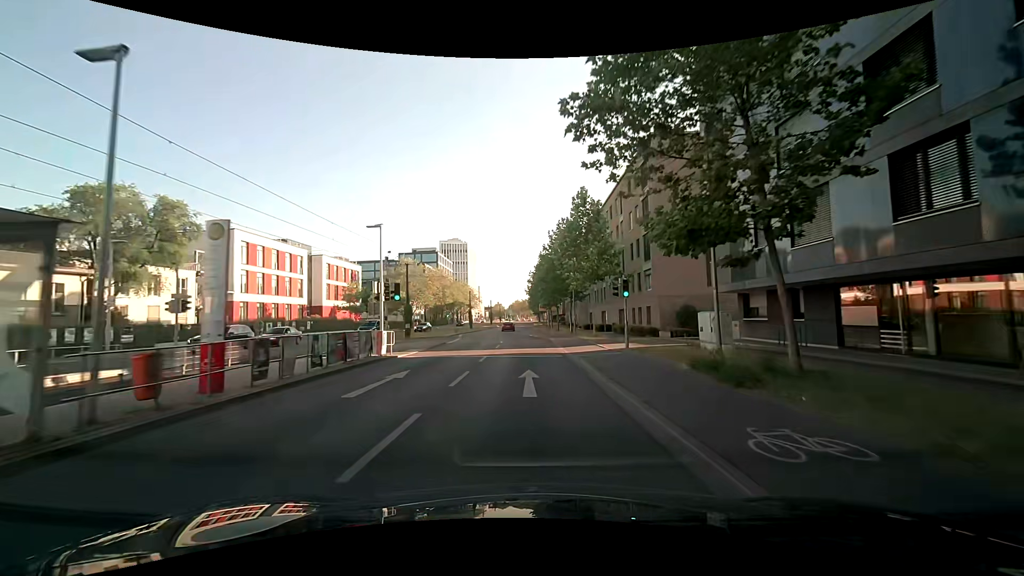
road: secondary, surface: asphalt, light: Day
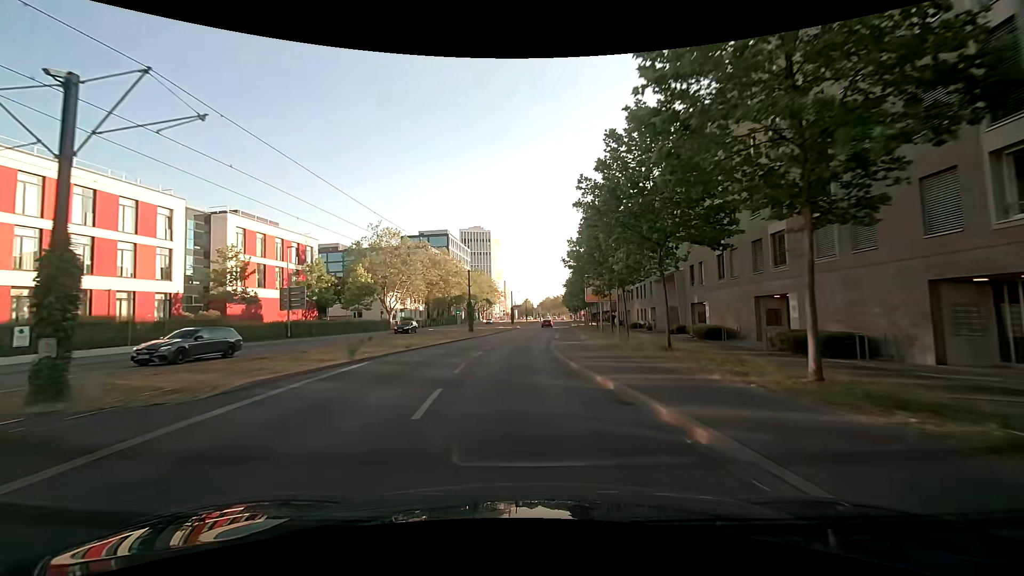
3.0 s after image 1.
(+0.1, +37.4) m; -2°
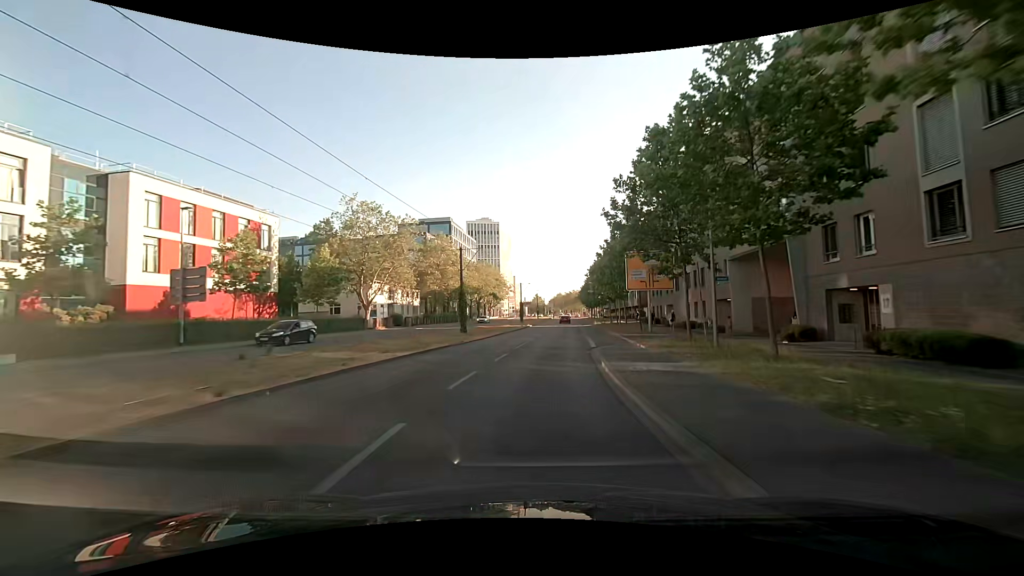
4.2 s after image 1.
(-0.5, +15.8) m; -2°
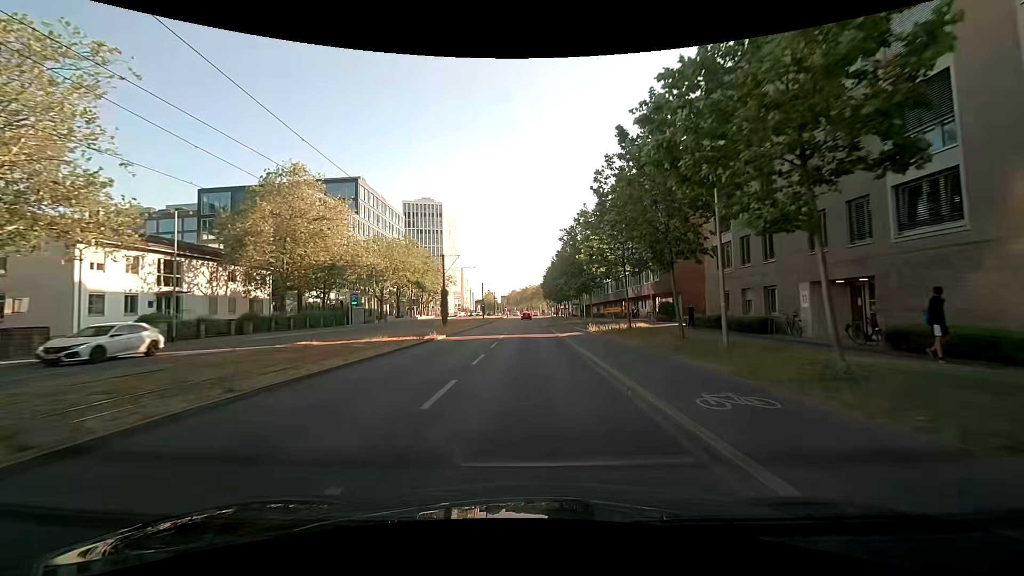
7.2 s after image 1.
(+2.6, +39.4) m; +5°
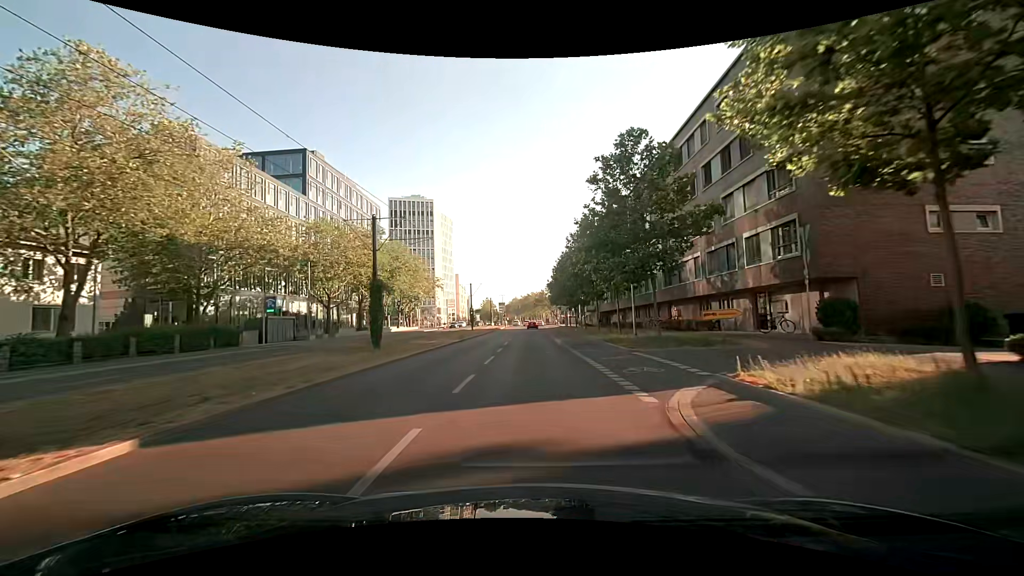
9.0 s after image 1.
(-0.1, +22.7) m; 0°
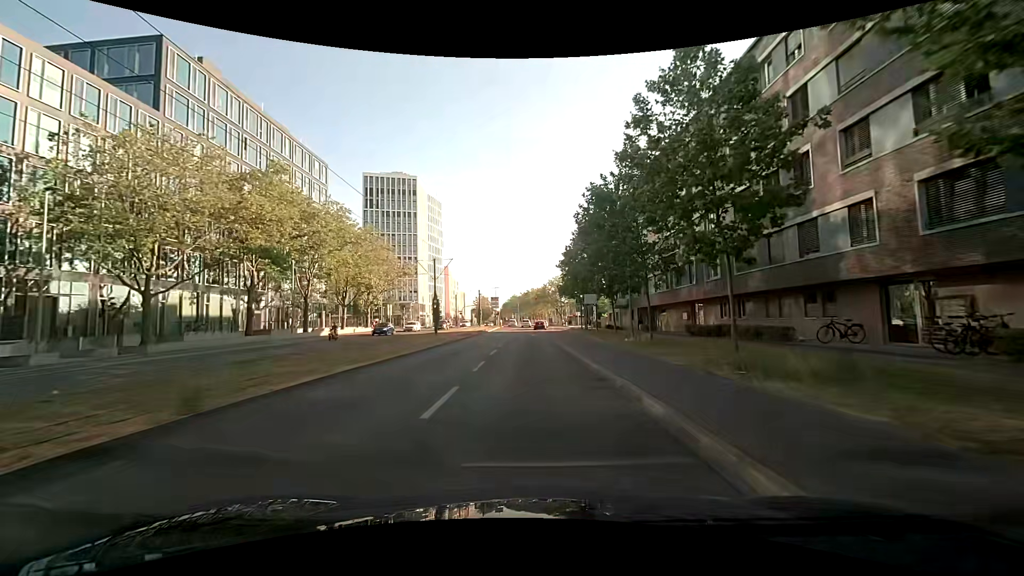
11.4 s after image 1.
(-0.2, +28.5) m; -1°
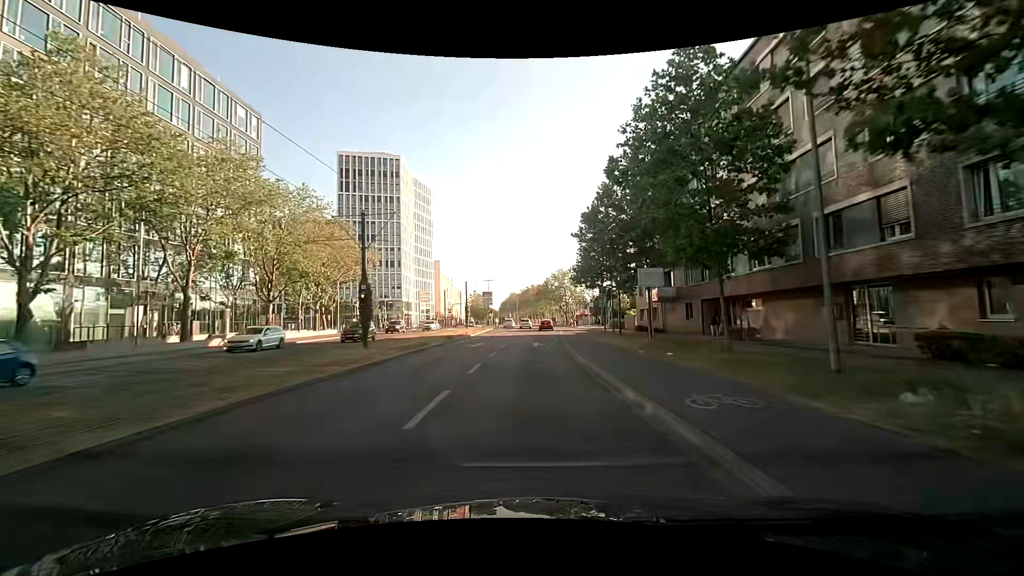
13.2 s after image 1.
(+0.1, +19.5) m; 0°
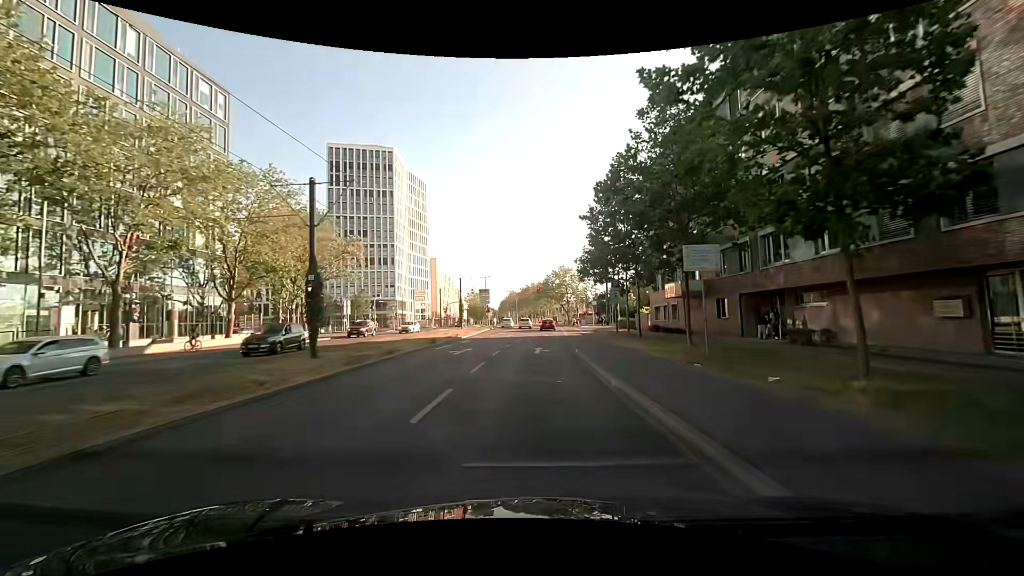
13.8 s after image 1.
(0.0, +6.1) m; +1°
(0, +10) (0, +20) (0, +30) (+1, +40) (+1, +50) (+1, +60) (+2, +70) (+2, +80) (+2, +90) (+2, +100) m
